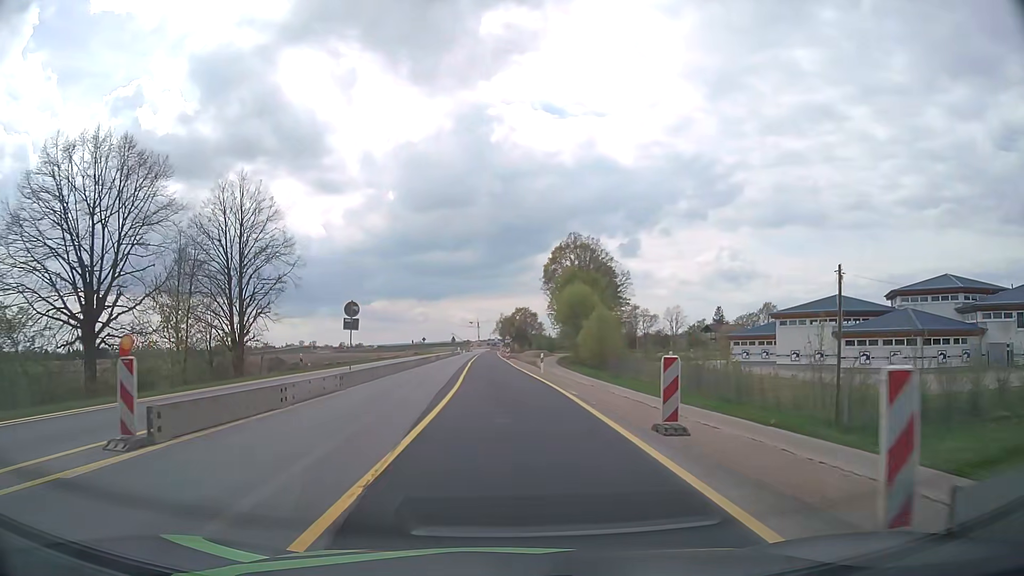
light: Day
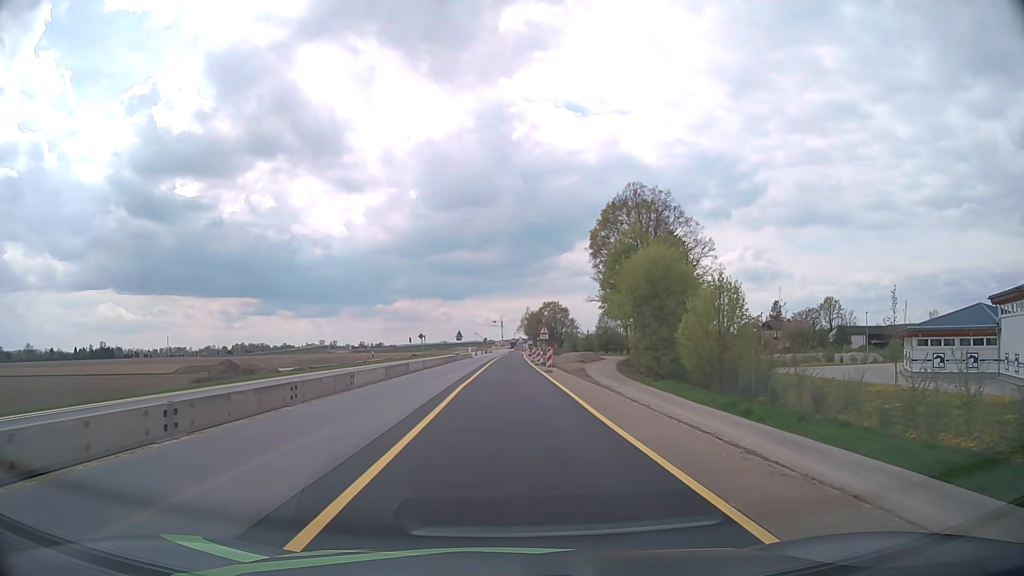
(-0.9, +35.7) m; -2°
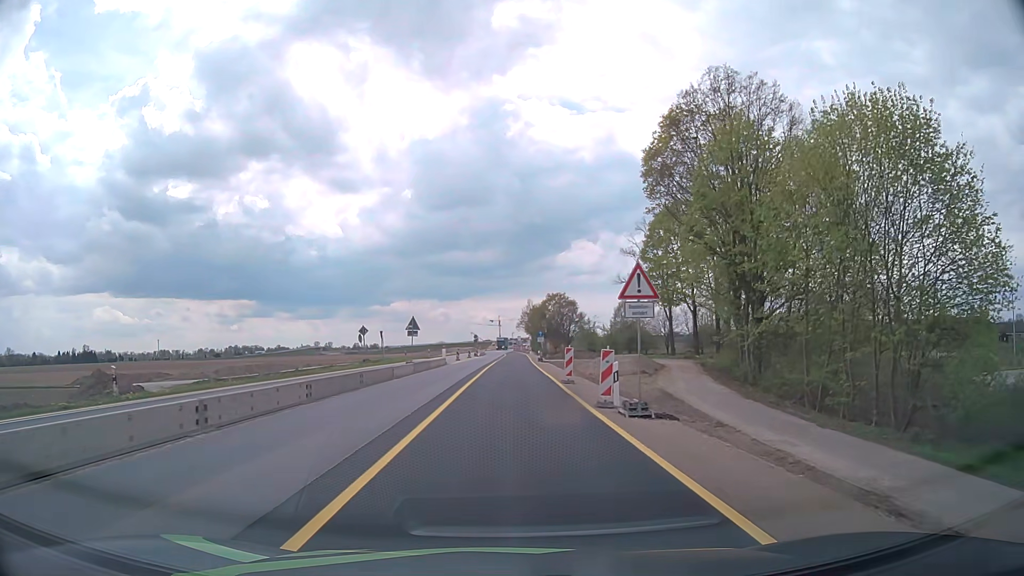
(+0.1, +34.9) m; 0°
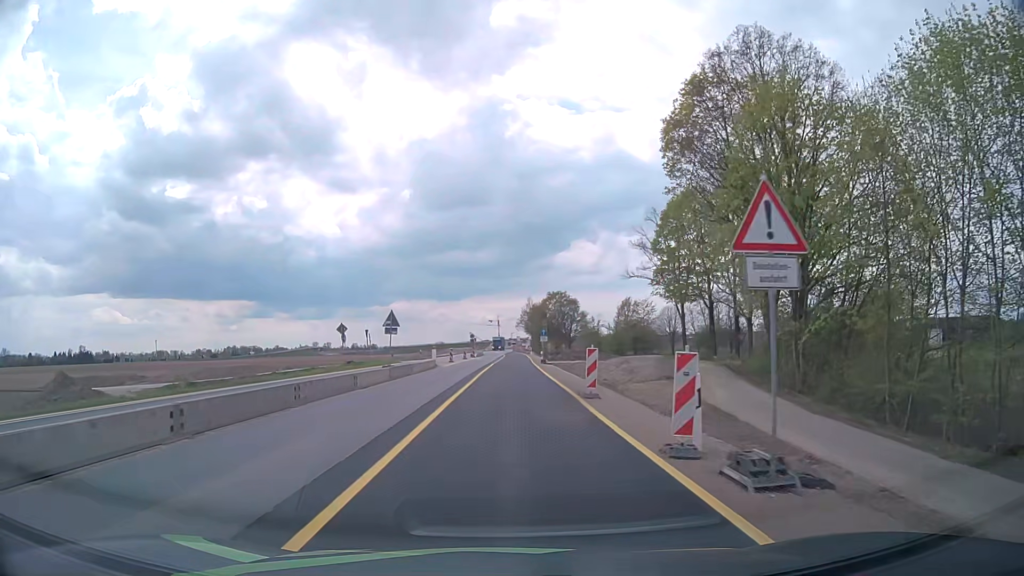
(0.0, +6.9) m; 0°
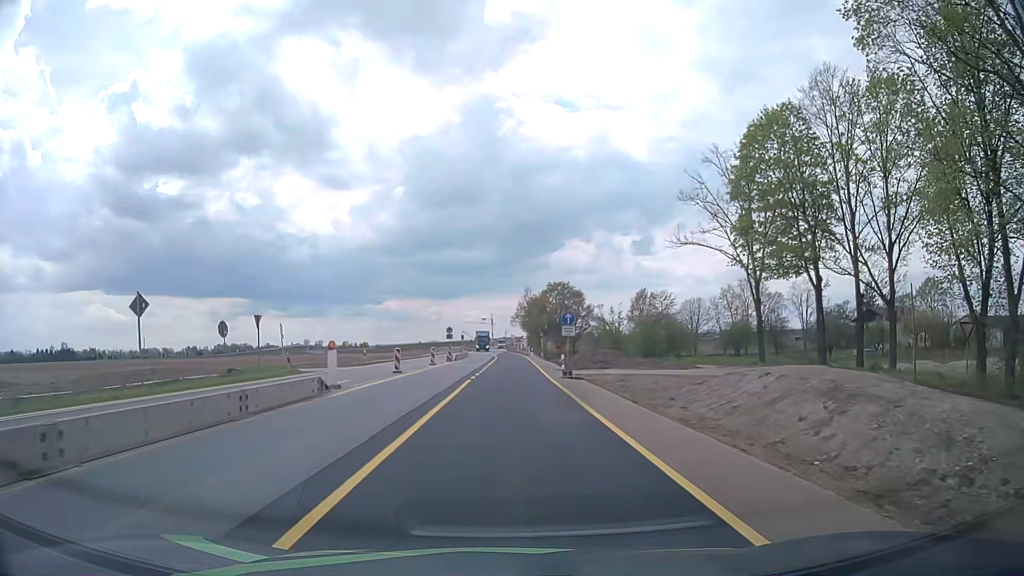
(+0.1, +27.0) m; 0°
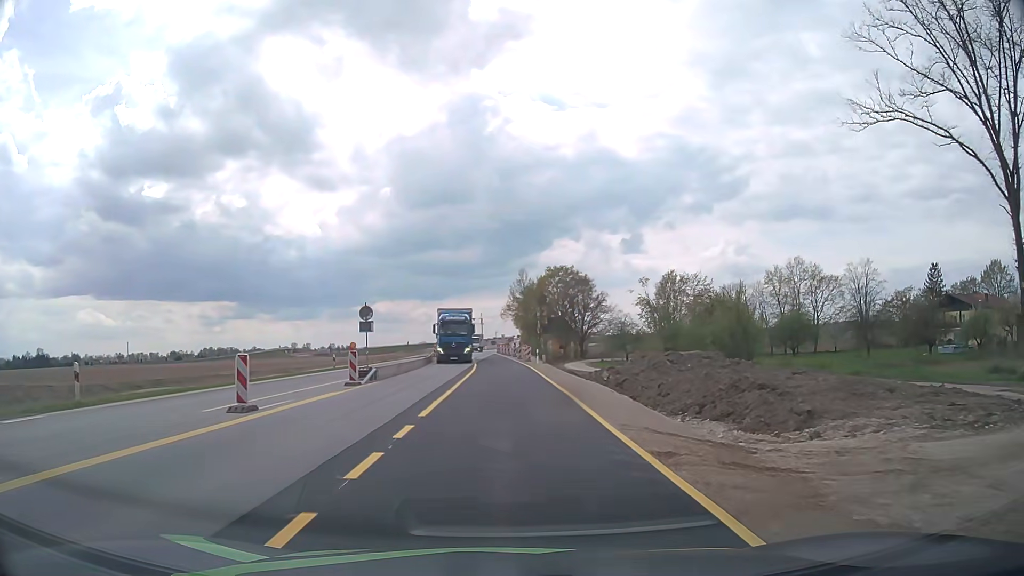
(+0.3, +33.5) m; +1°
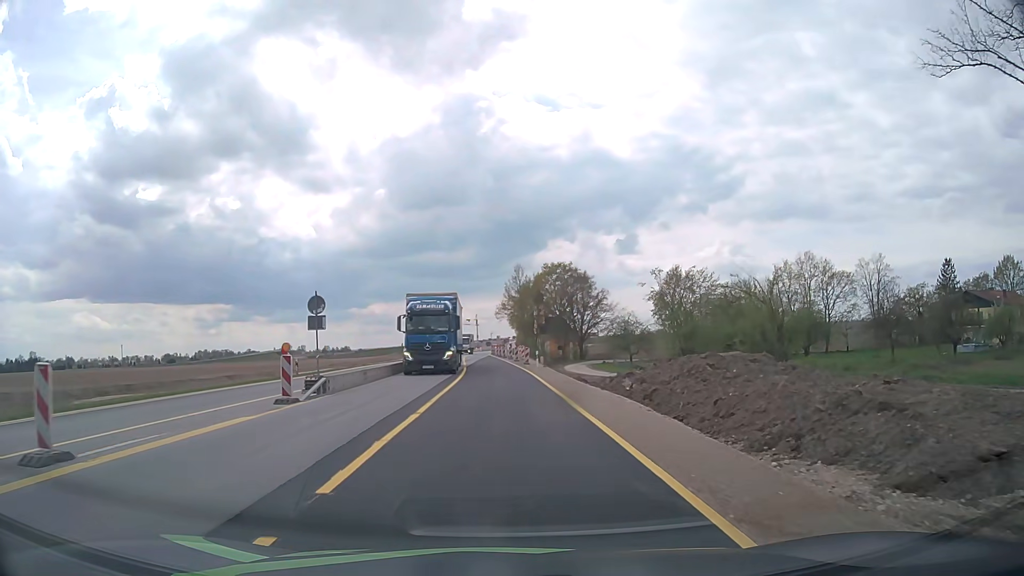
(0.0, +6.7) m; 0°
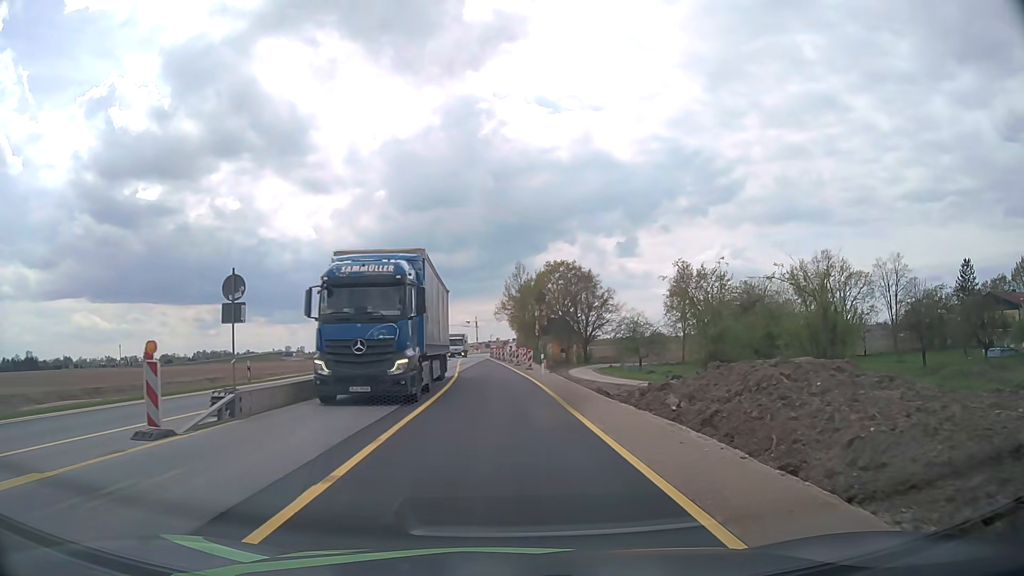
(0.0, +6.7) m; 0°
(0, +10) (0, +20) (-1, +30) (-1, +40) (-2, +50) (-2, +60) (-3, +70) (-3, +80) (-4, +90) (-5, +100) m
